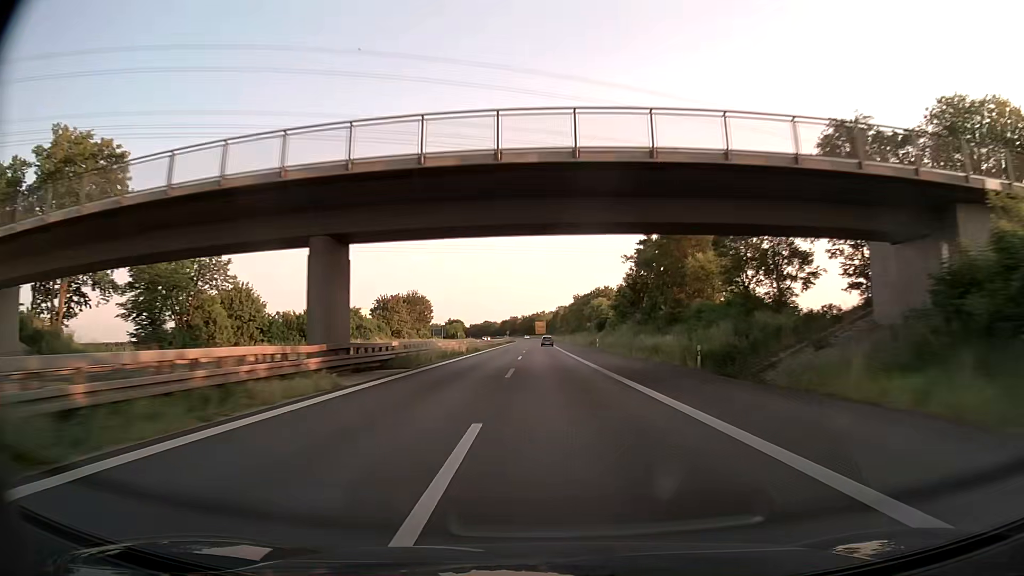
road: trunk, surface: asphalt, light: Day
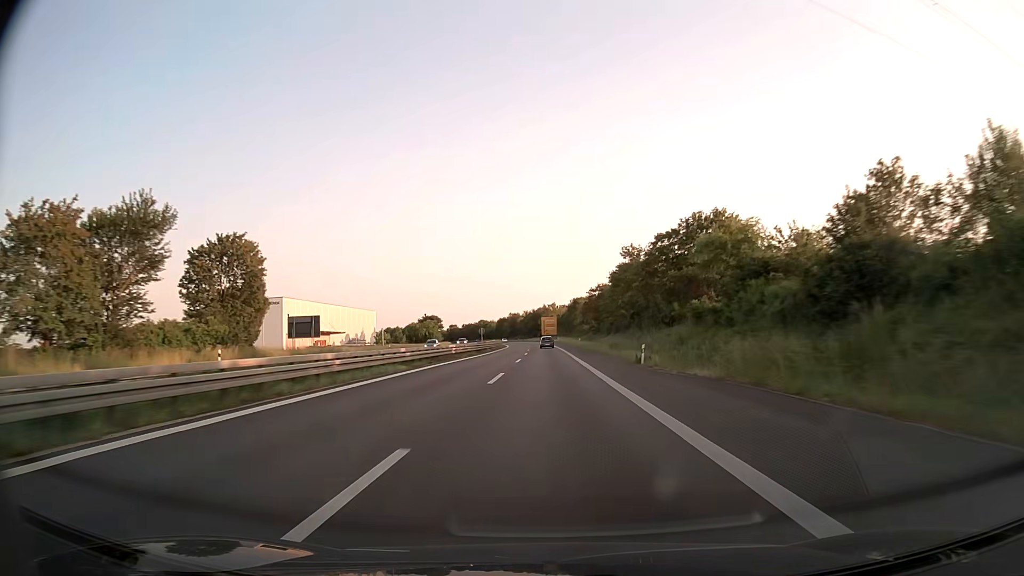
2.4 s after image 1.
(-0.8, +92.7) m; -1°
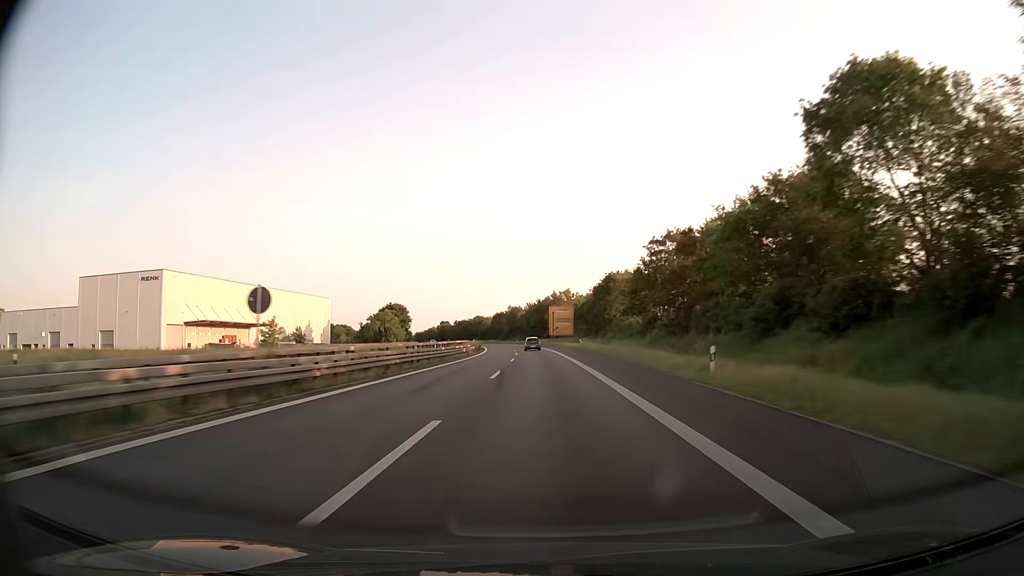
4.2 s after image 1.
(-0.1, +69.3) m; -1°
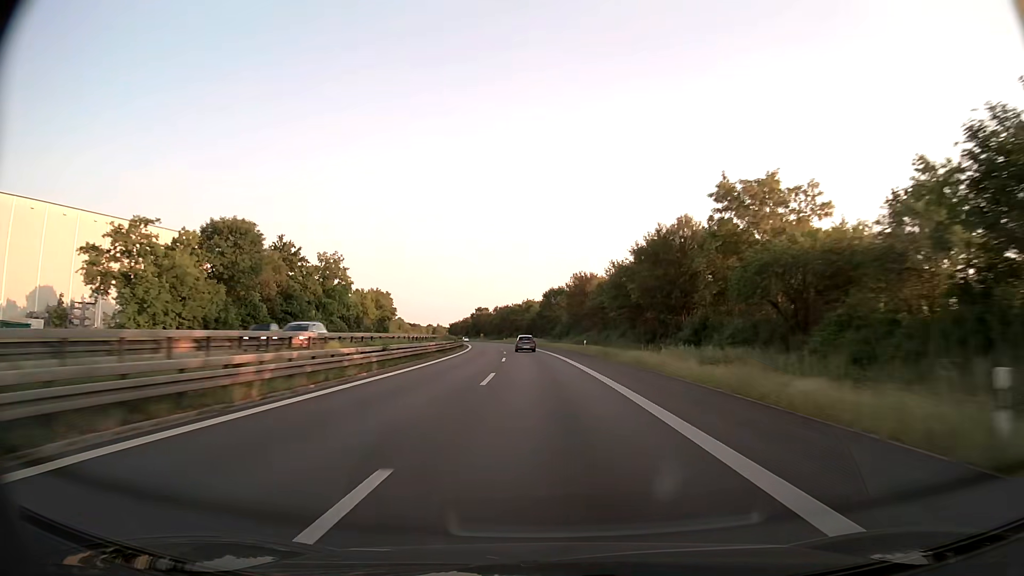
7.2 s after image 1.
(-4.6, +112.2) m; -6°
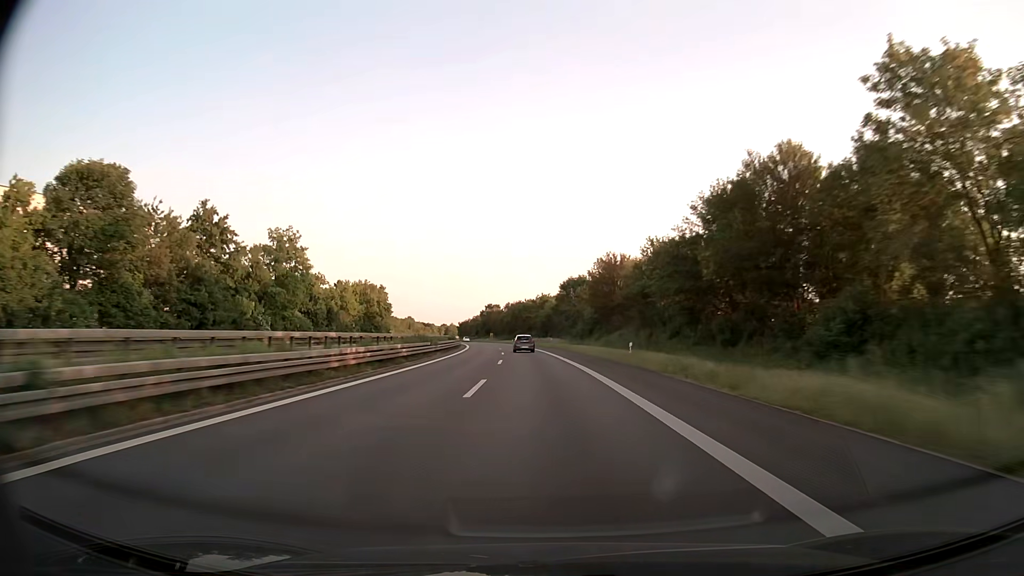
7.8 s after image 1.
(-0.2, +21.9) m; -1°
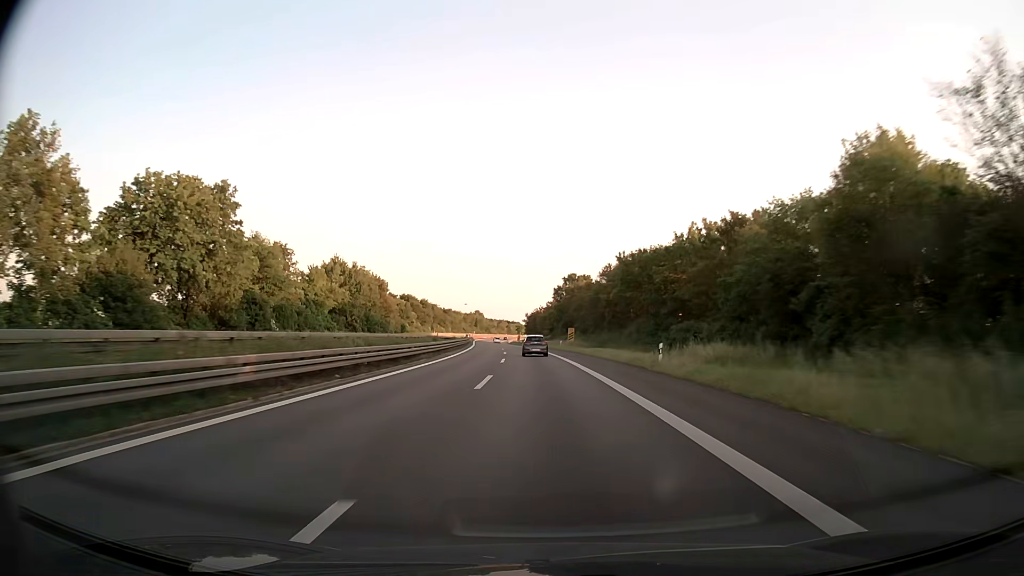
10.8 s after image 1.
(-7.1, +105.1) m; -8°
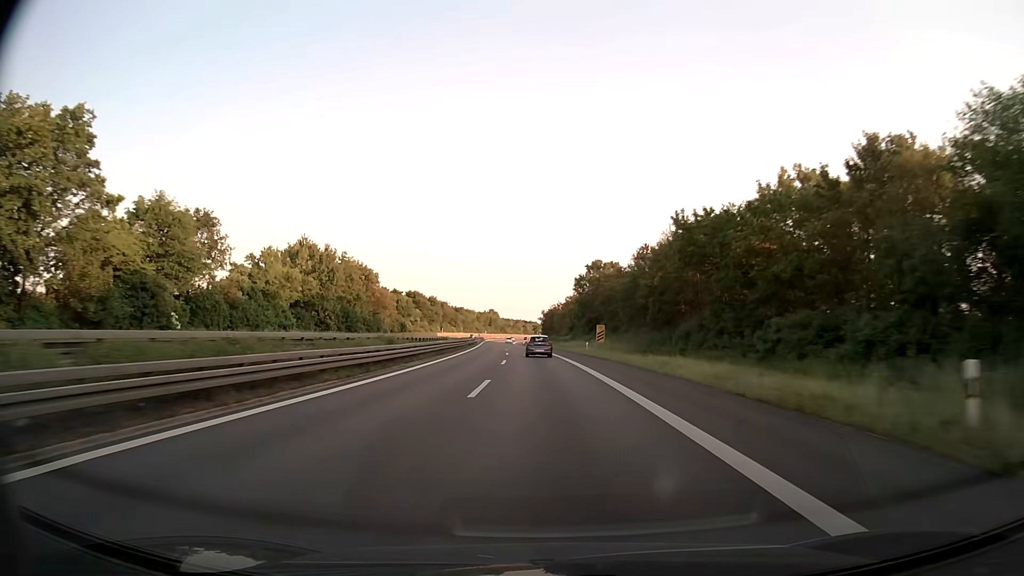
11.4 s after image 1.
(-0.3, +20.4) m; -2°
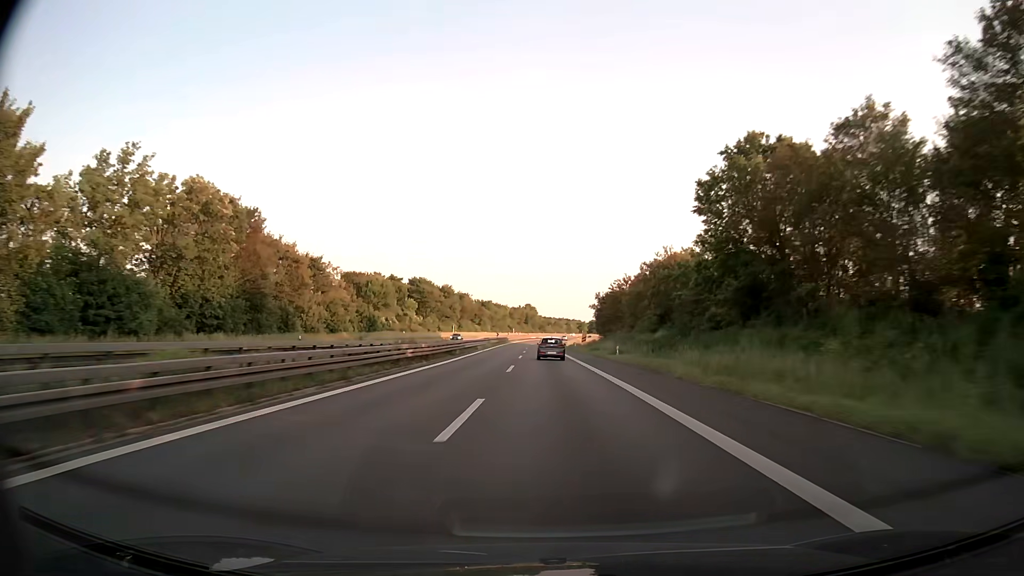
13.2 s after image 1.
(-2.1, +60.4) m; -4°
(0, +10) (0, +20) (0, +30) (0, +40) (-1, +50) (-1, +60) (-1, +70) (-1, +80) (-1, +90) (-1, +100) m
